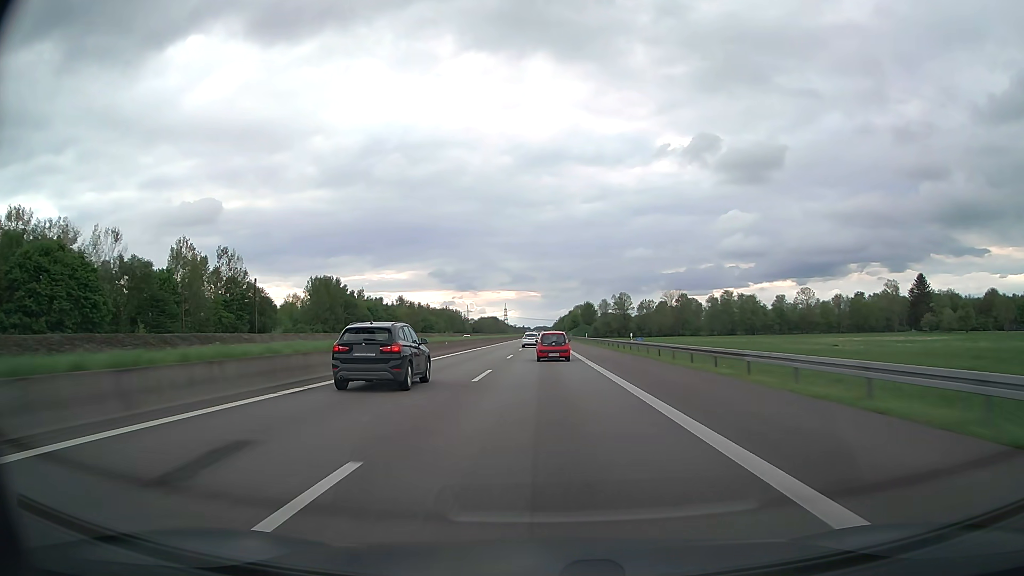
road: motorway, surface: asphalt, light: Day
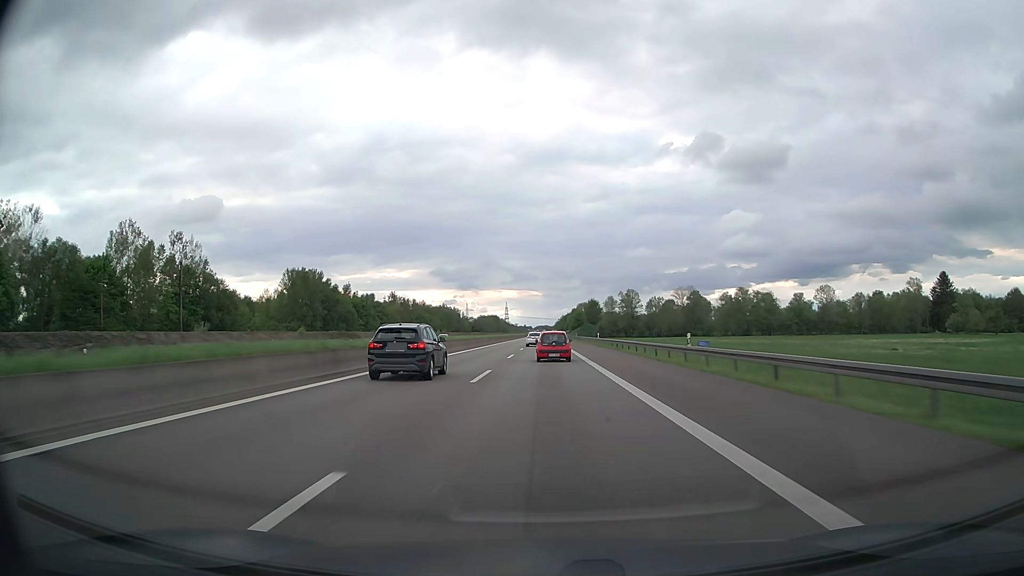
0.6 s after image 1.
(0.0, +18.5) m; 0°
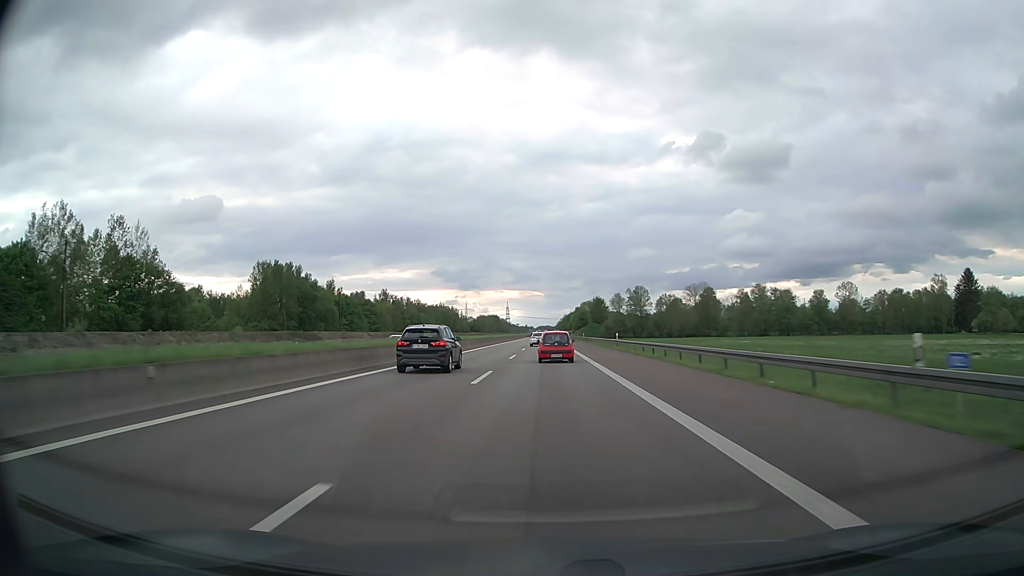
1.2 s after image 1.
(0.0, +18.5) m; 0°
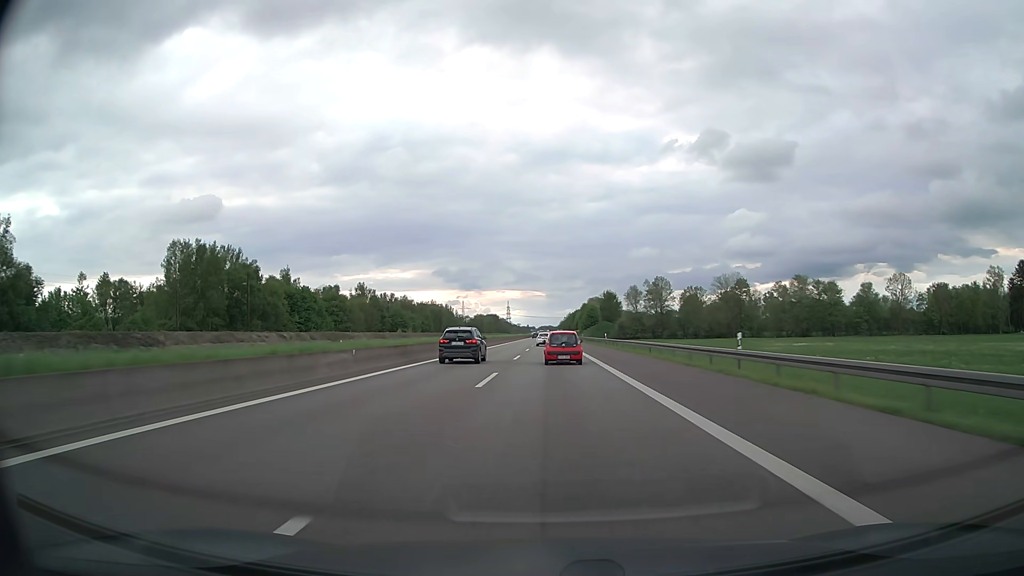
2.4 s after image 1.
(0.0, +37.0) m; 0°
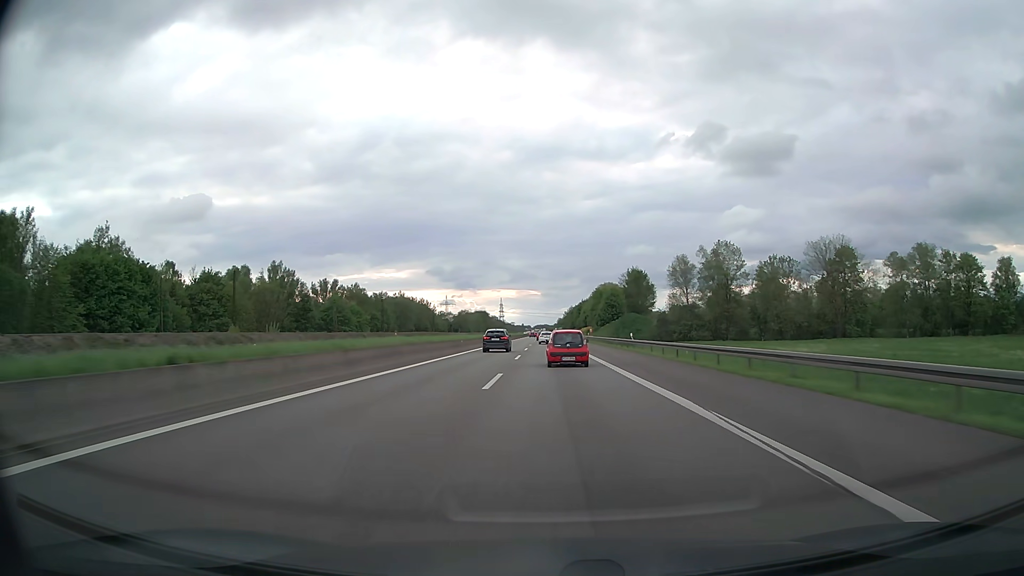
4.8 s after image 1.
(+0.1, +72.5) m; 0°
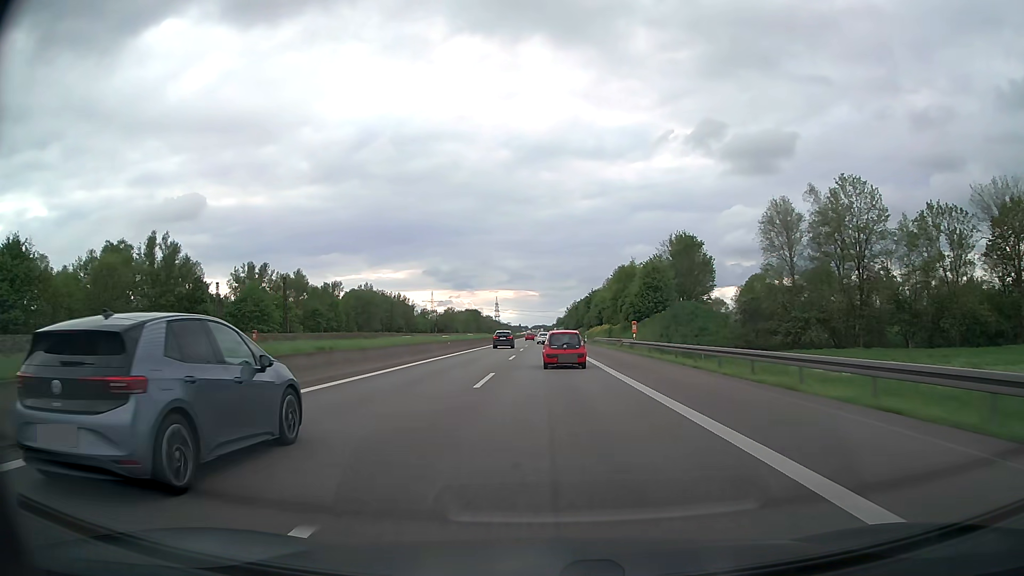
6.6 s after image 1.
(+0.1, +53.4) m; 0°
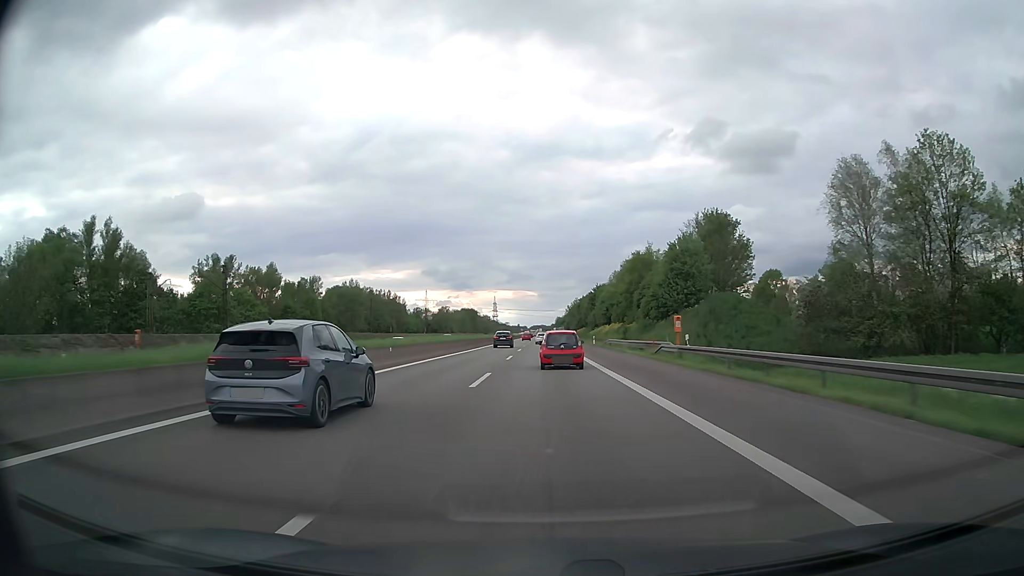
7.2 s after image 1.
(0.0, +17.8) m; 0°
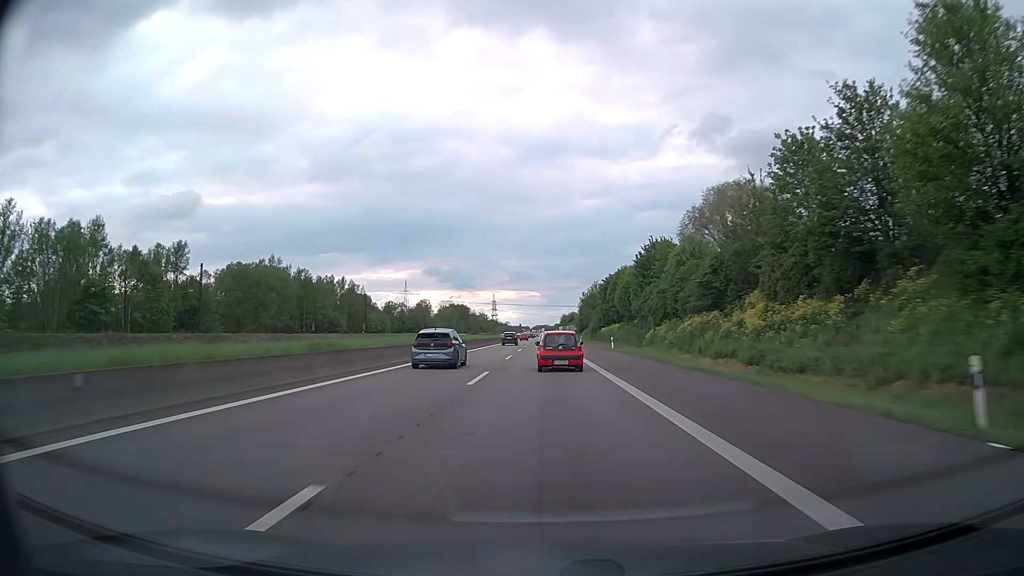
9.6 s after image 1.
(-0.3, +71.0) m; 0°
(0, +10) (0, +20) (0, +30) (0, +40) (0, +50) (0, +60) (0, +70) (0, +80) (0, +90) (0, +100) m
